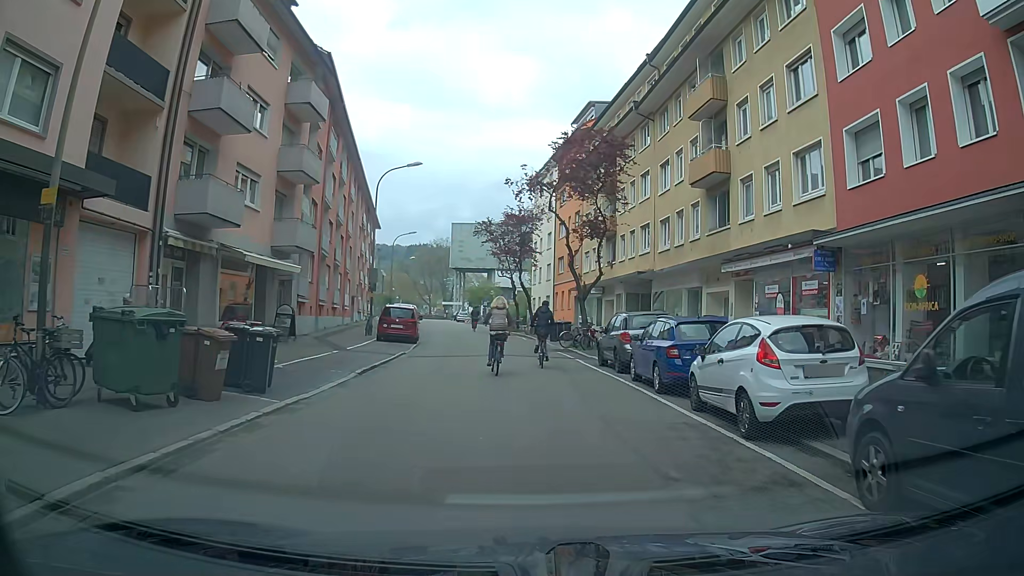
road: residential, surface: asphalt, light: Day
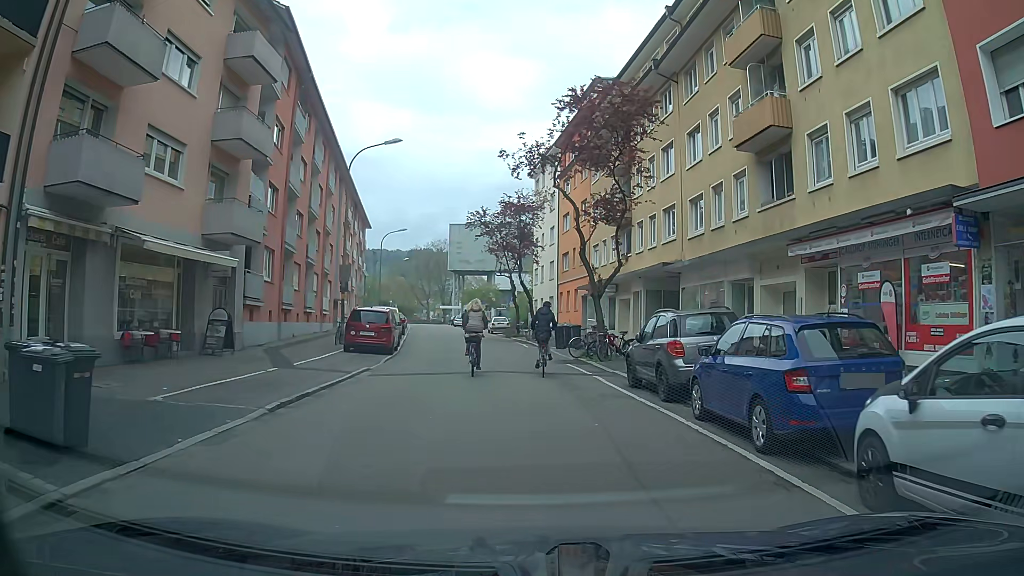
(+0.2, +5.8) m; +2°
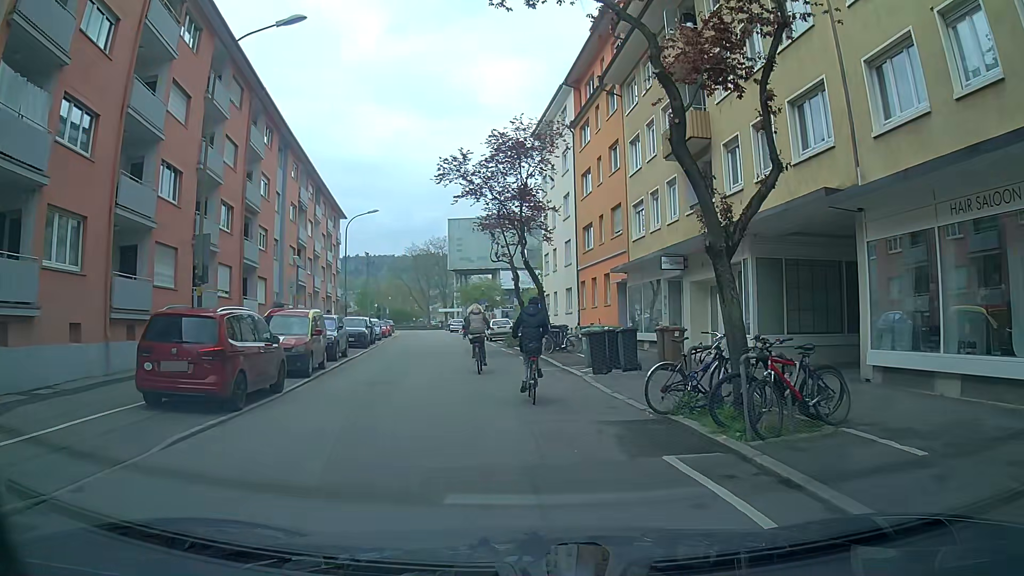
(-0.4, +14.2) m; -3°
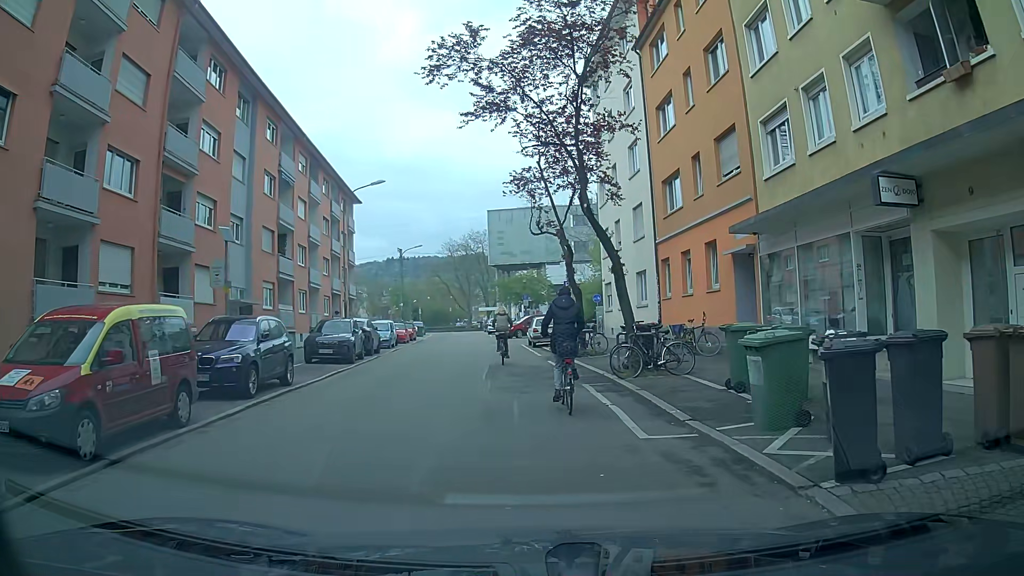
(-0.1, +11.3) m; -6°
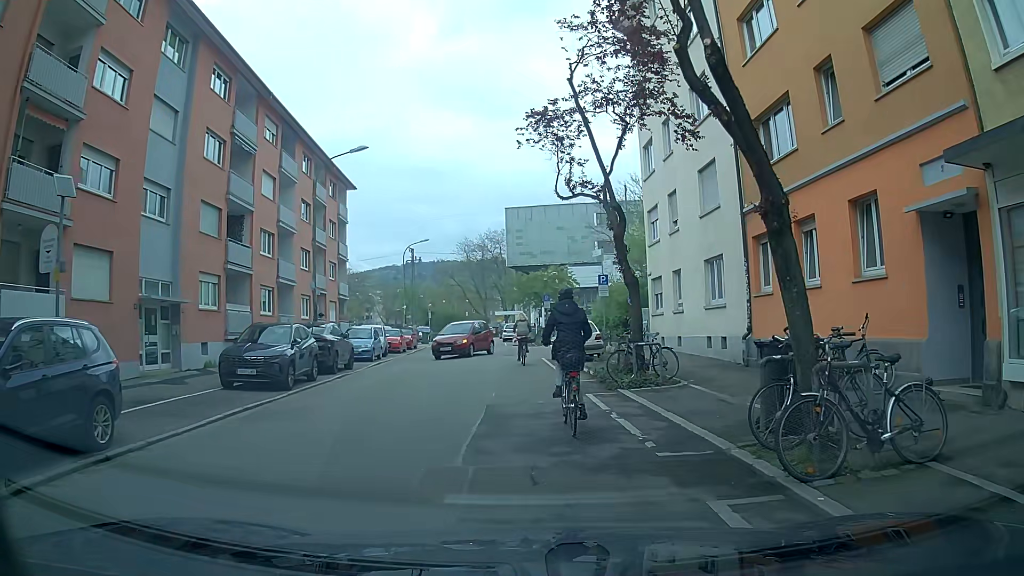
(+0.2, +8.6) m; 0°
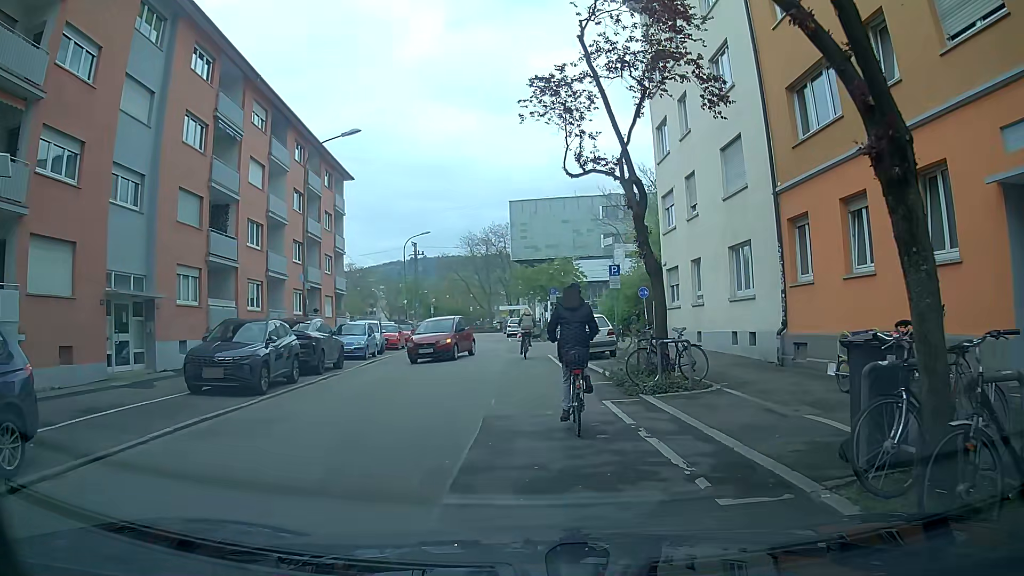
(+0.1, +2.1) m; +1°
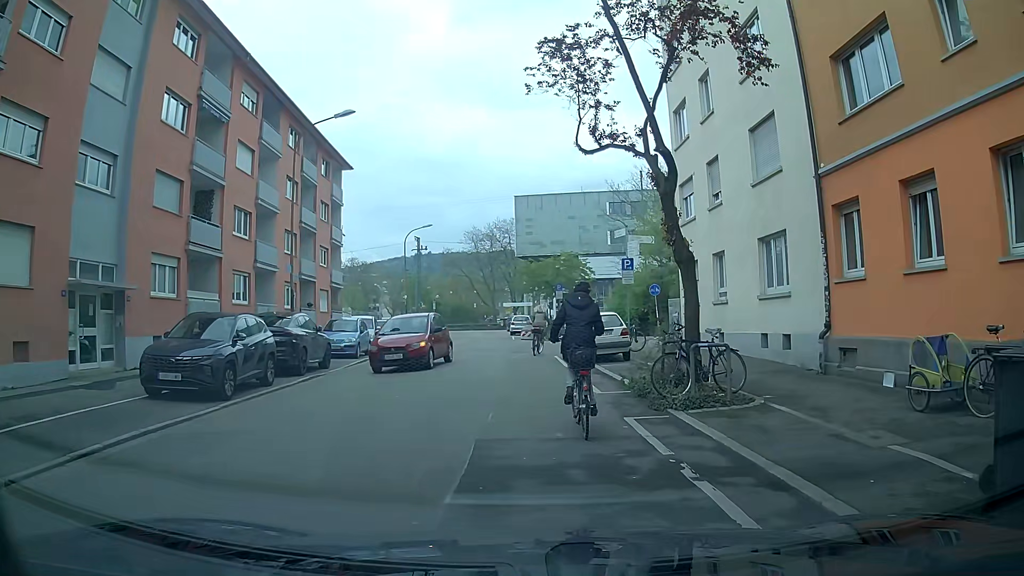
(0.0, +2.1) m; +1°
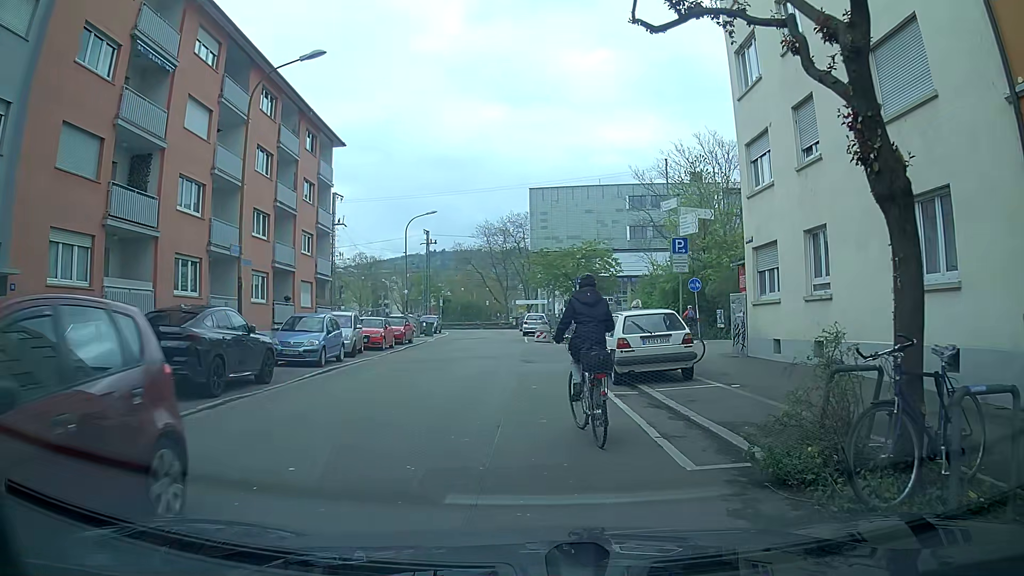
(-0.2, +6.0) m; -2°
